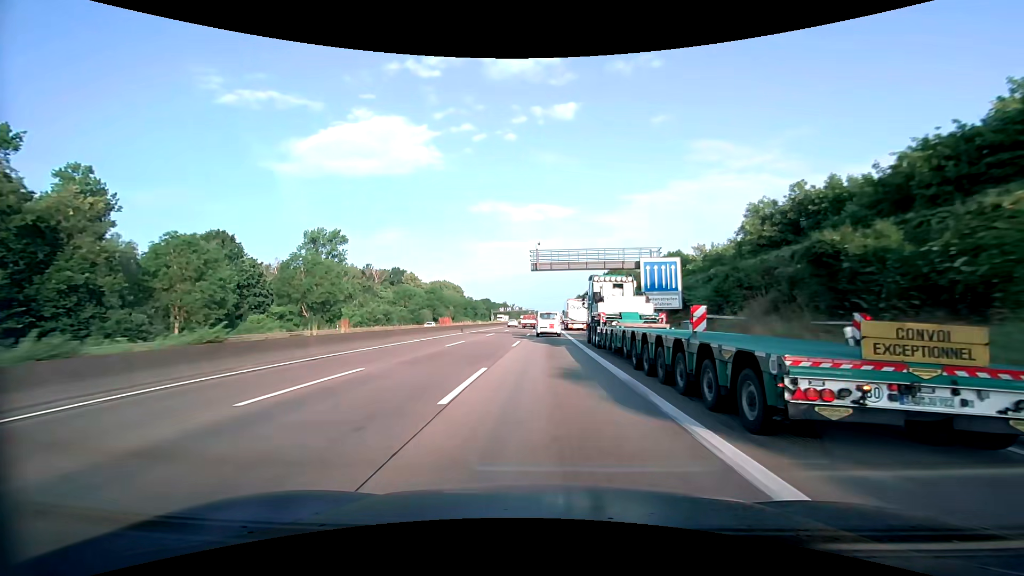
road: motorway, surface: asphalt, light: Day
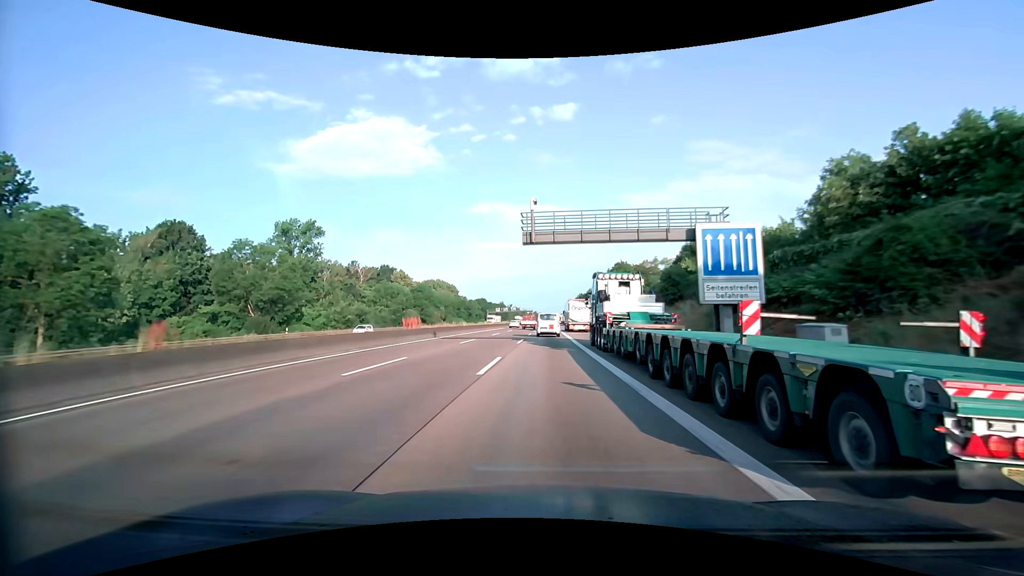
(0.0, +13.5) m; 0°
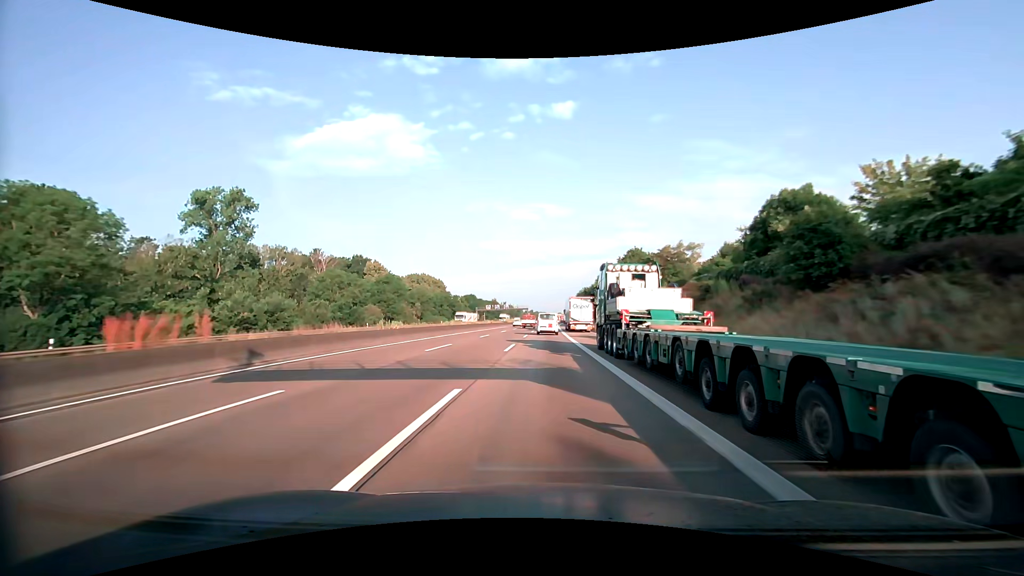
(+0.1, +26.9) m; 0°
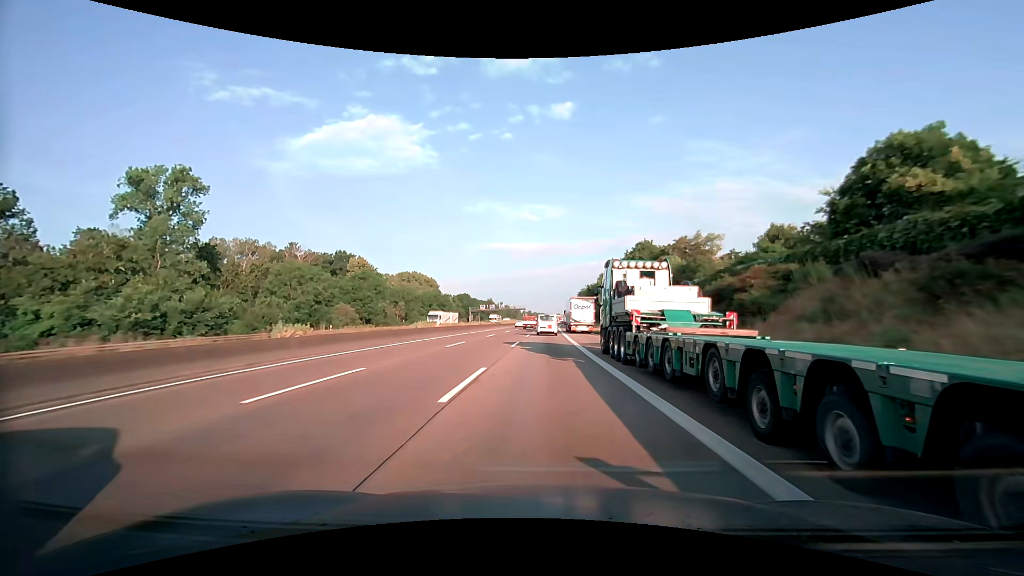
(+0.1, +13.4) m; 0°
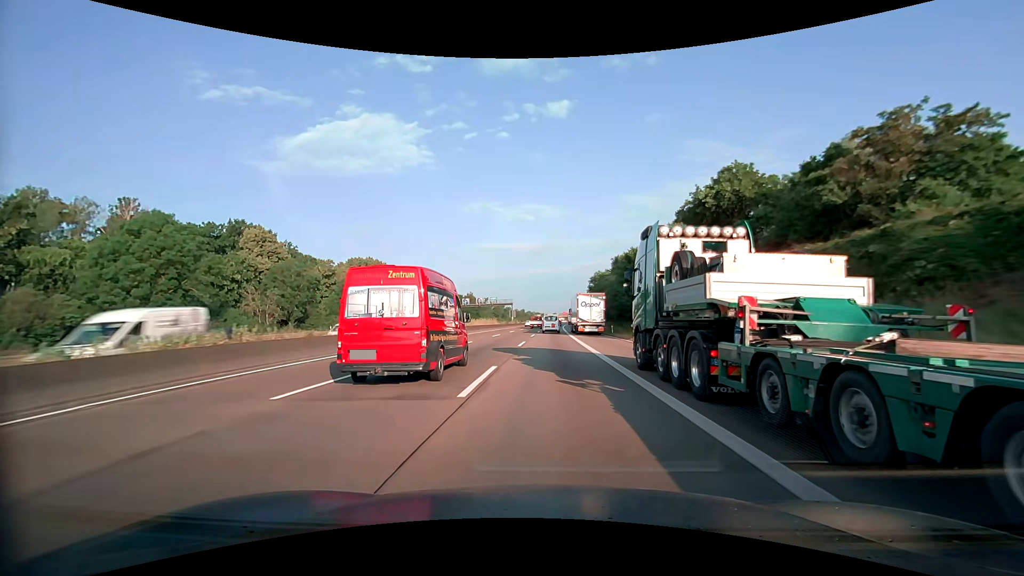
(+0.2, +53.3) m; +1°
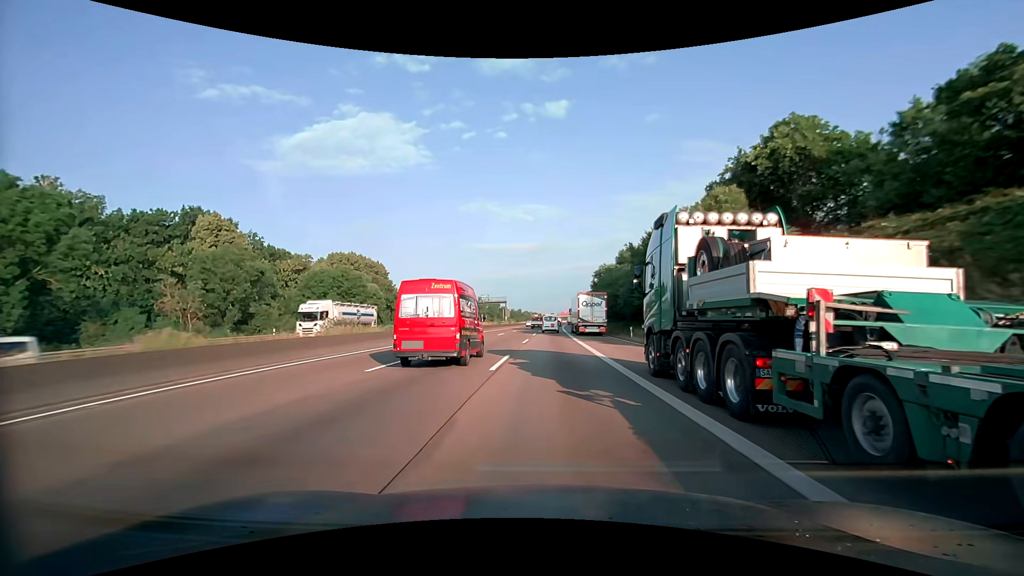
(0.0, +13.3) m; 0°
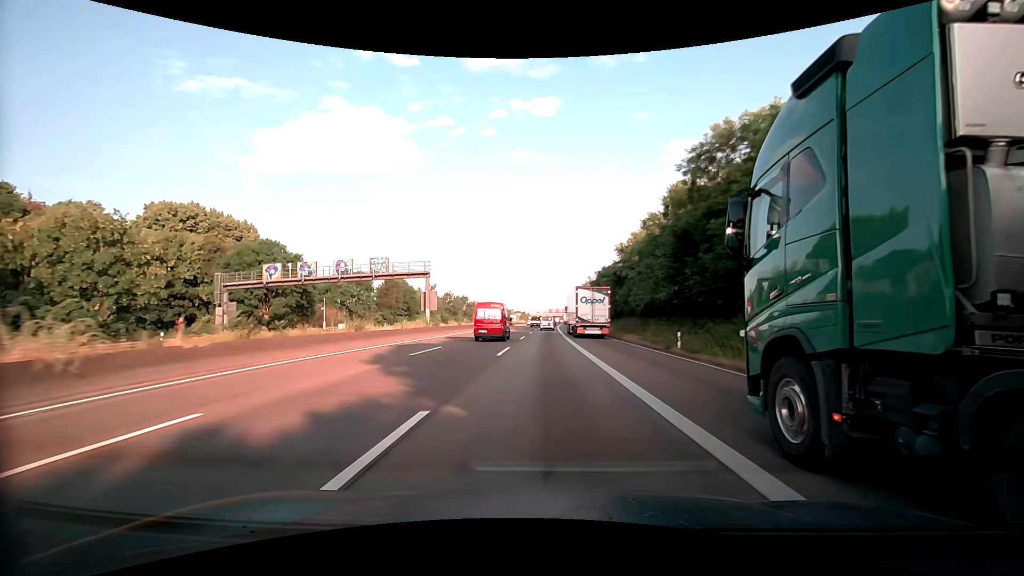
(+1.0, +66.0) m; +2°
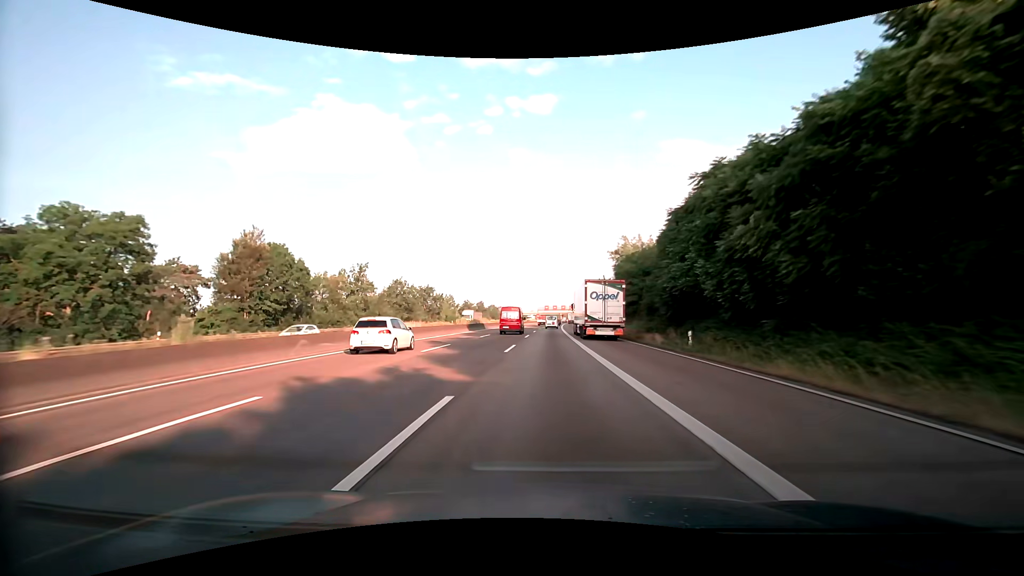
(+0.1, +52.5) m; +1°
(0, +10) (0, +20) (0, +30) (0, +40) (0, +50) (+1, +60) (+1, +70) (+1, +80) (+1, +90) (+2, +100) m
